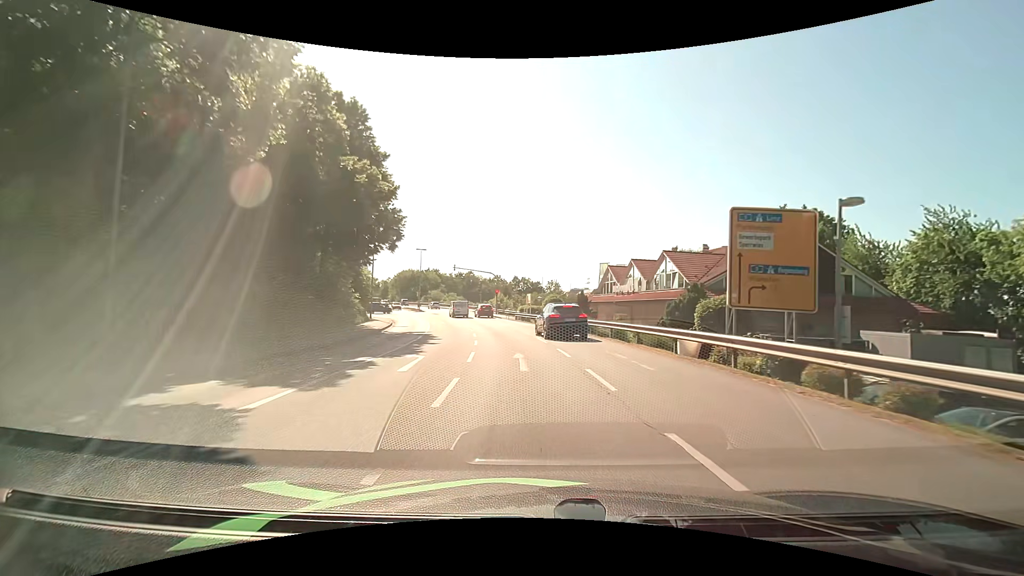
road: tertiary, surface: asphalt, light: Day
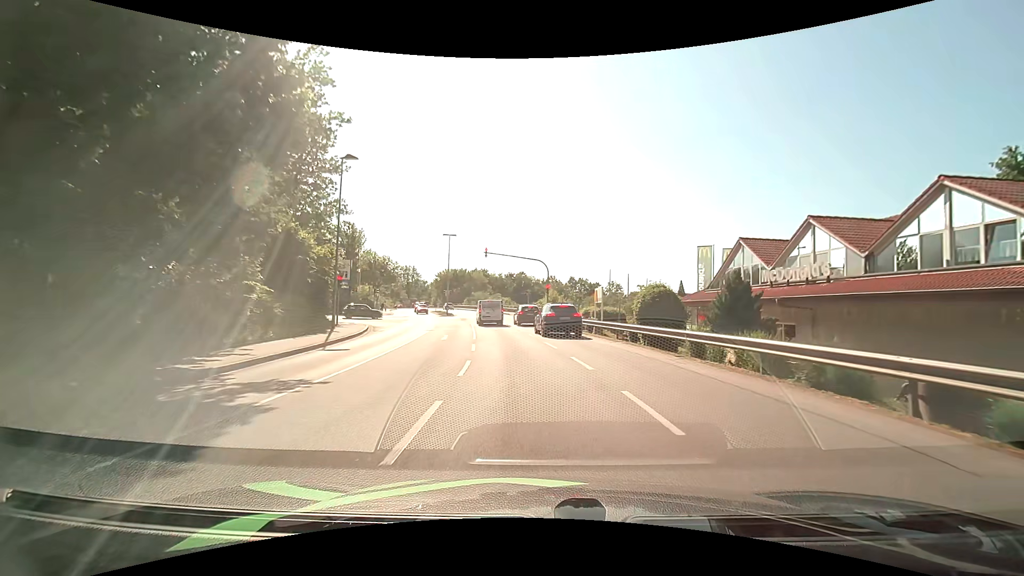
(-0.9, +20.5) m; -6°
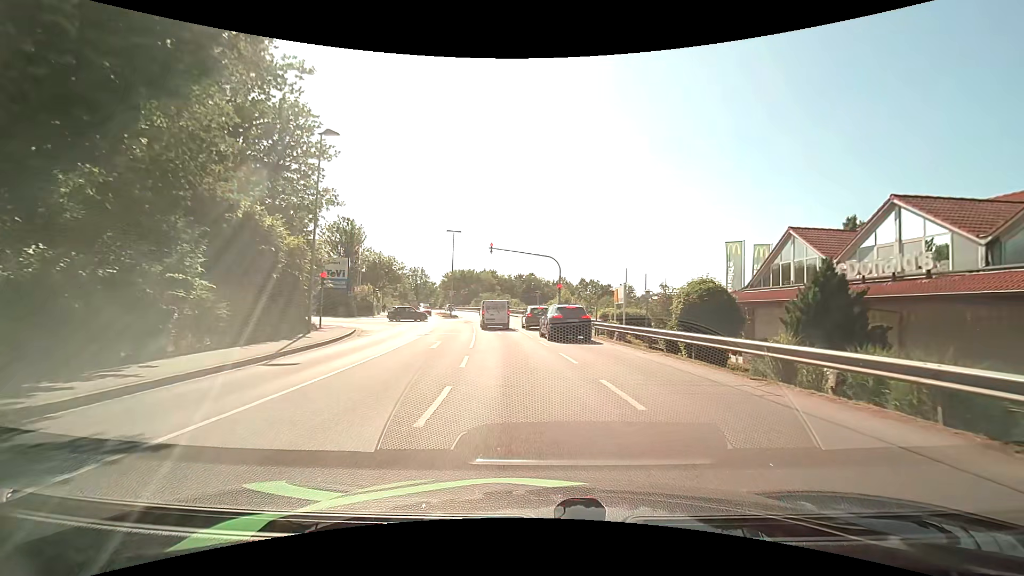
(0.0, +4.4) m; -1°
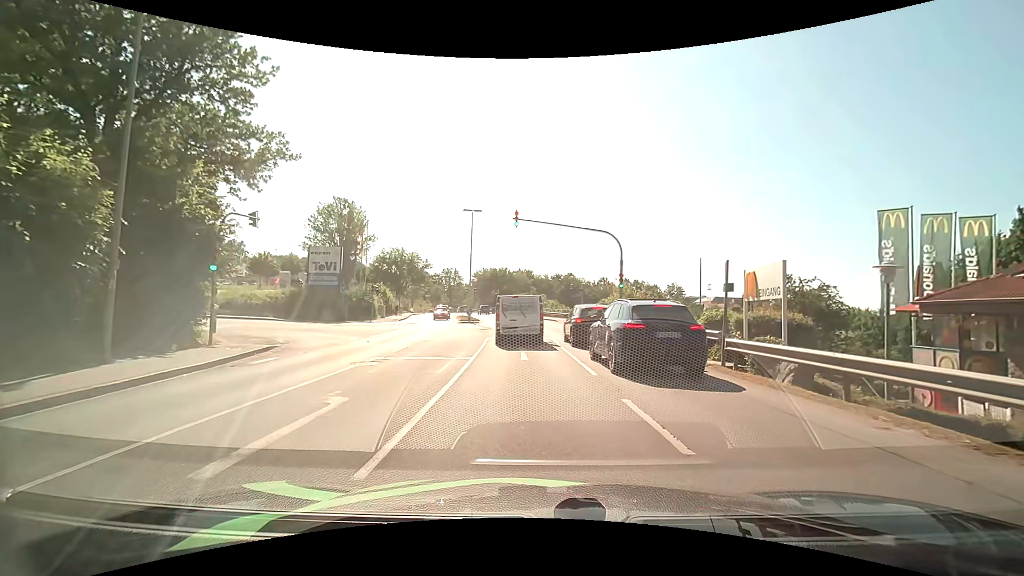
(-0.5, +13.7) m; -4°
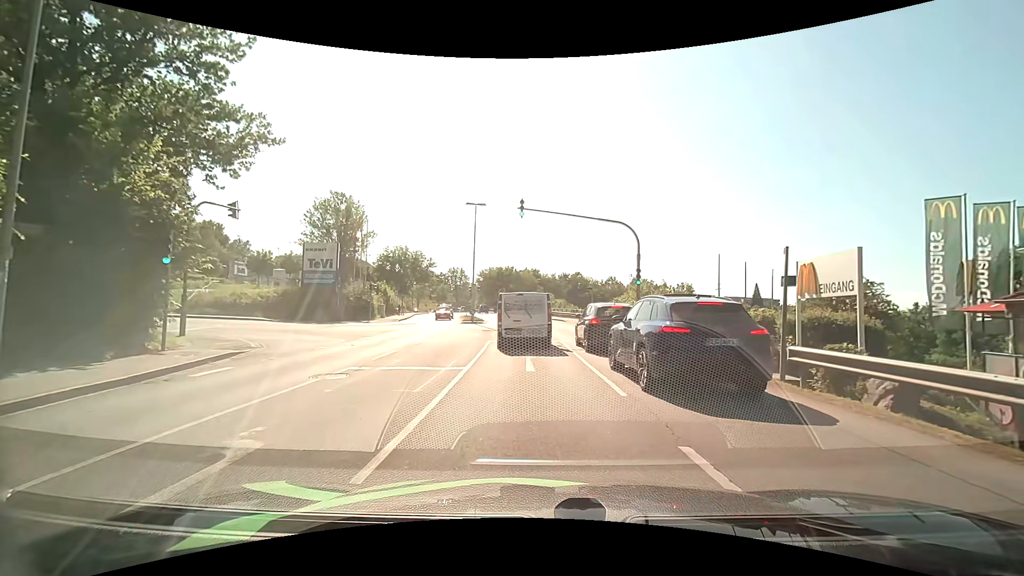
(0.0, +2.6) m; -1°
(0, +10) (-1, +20) (-1, +30) (-2, +40) (-3, +50) (-5, +60) (-7, +69) (-9, +79) (-12, +89) (-14, +99) m
